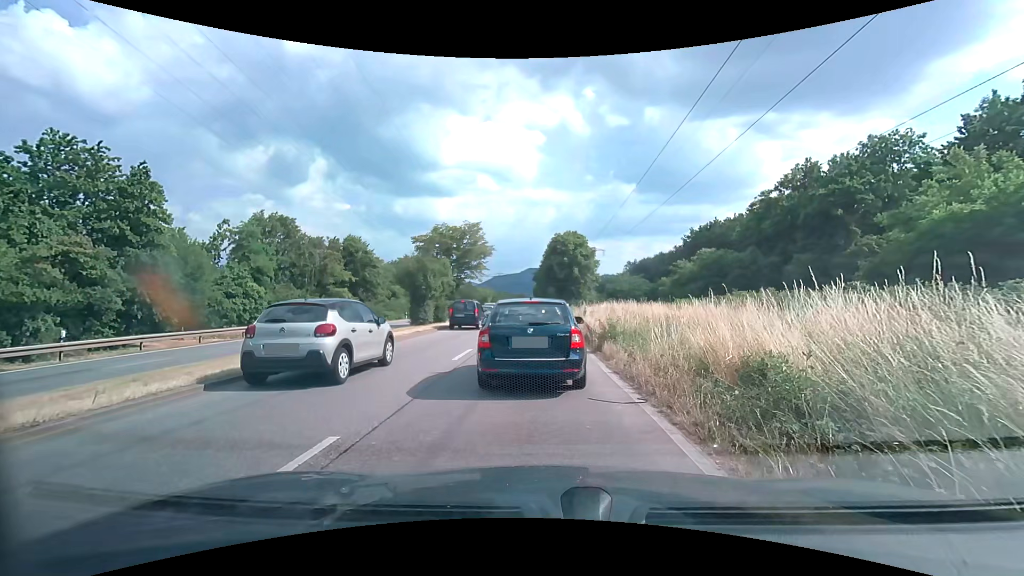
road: primary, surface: asphalt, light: Day
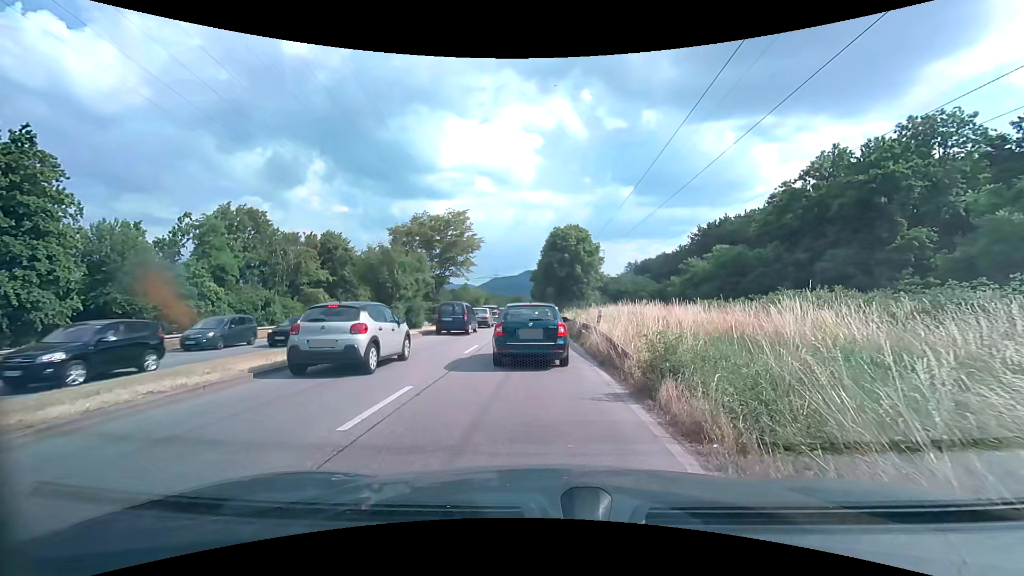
(0.0, +6.9) m; 0°
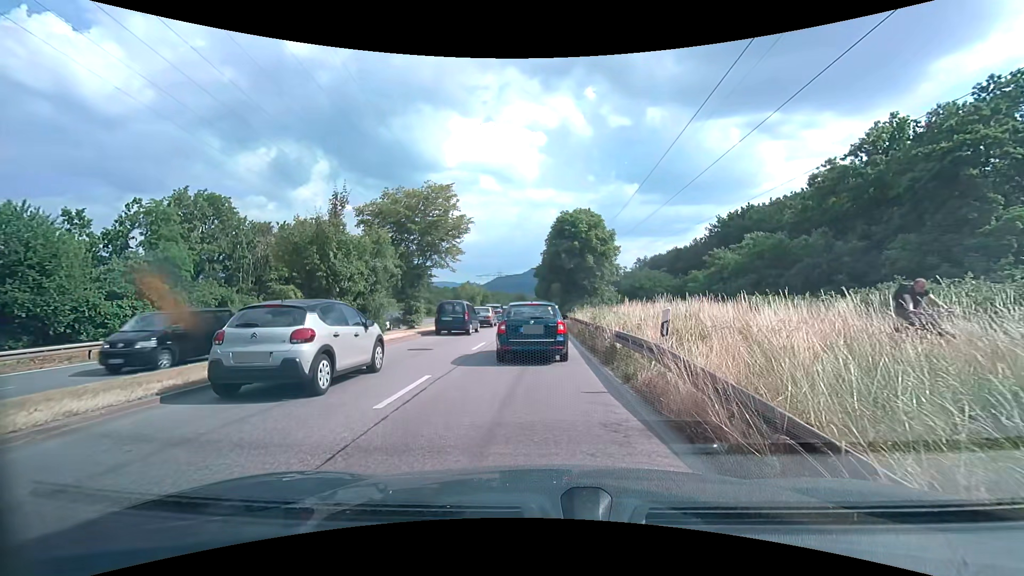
(0.0, +8.2) m; 0°
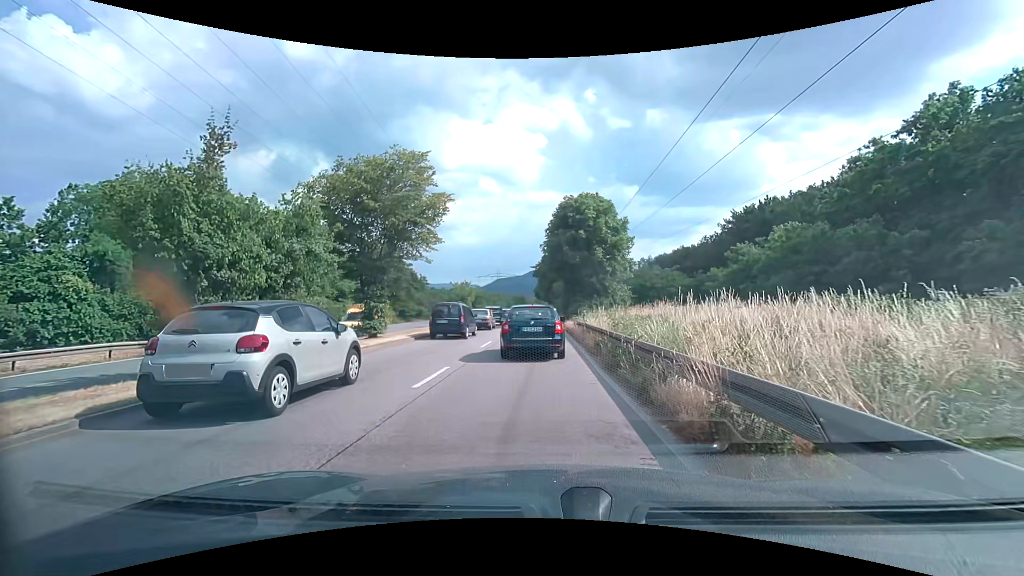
(0.0, +7.2) m; -1°
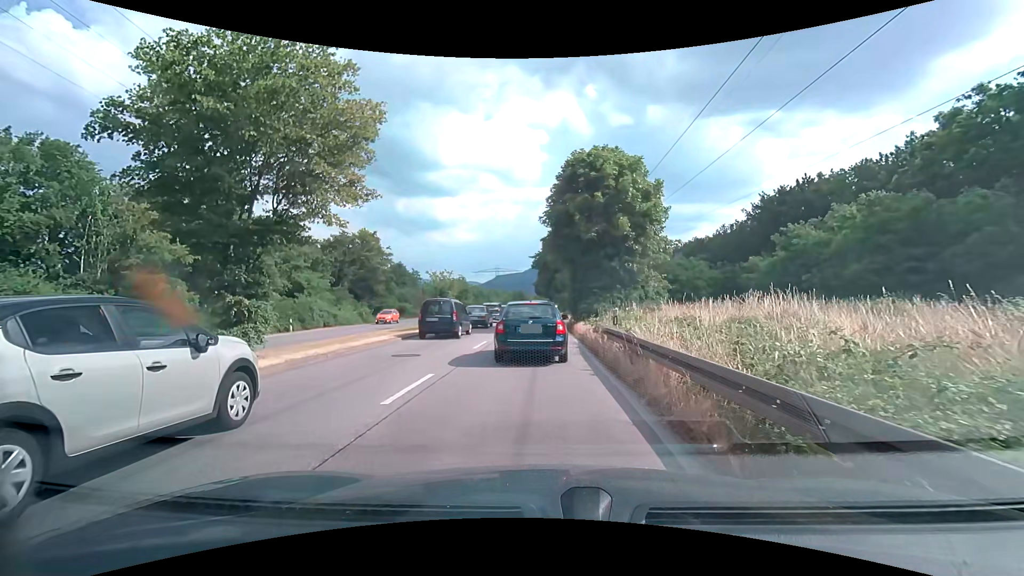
(+0.1, +10.7) m; +1°
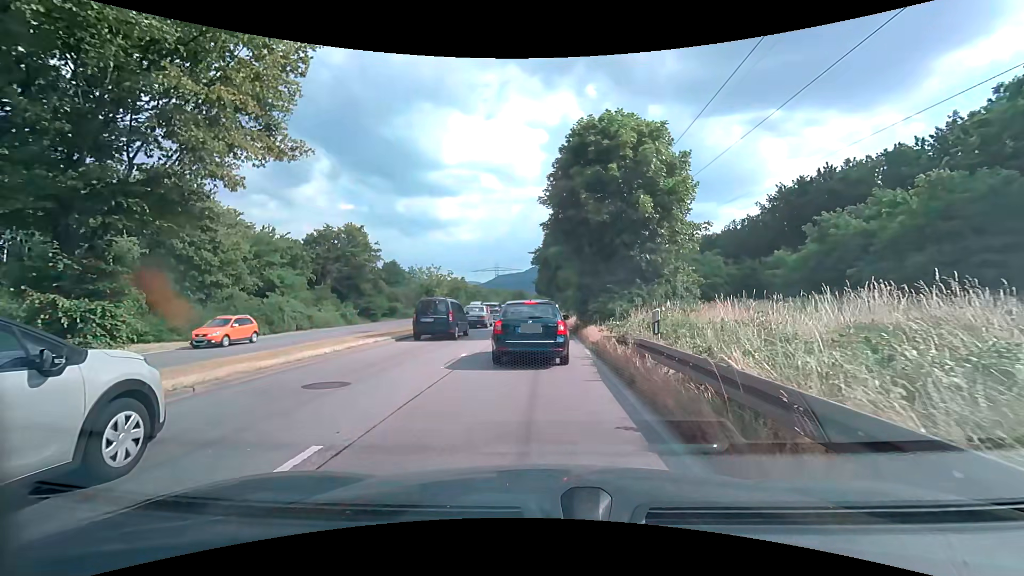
(0.0, +5.0) m; 0°
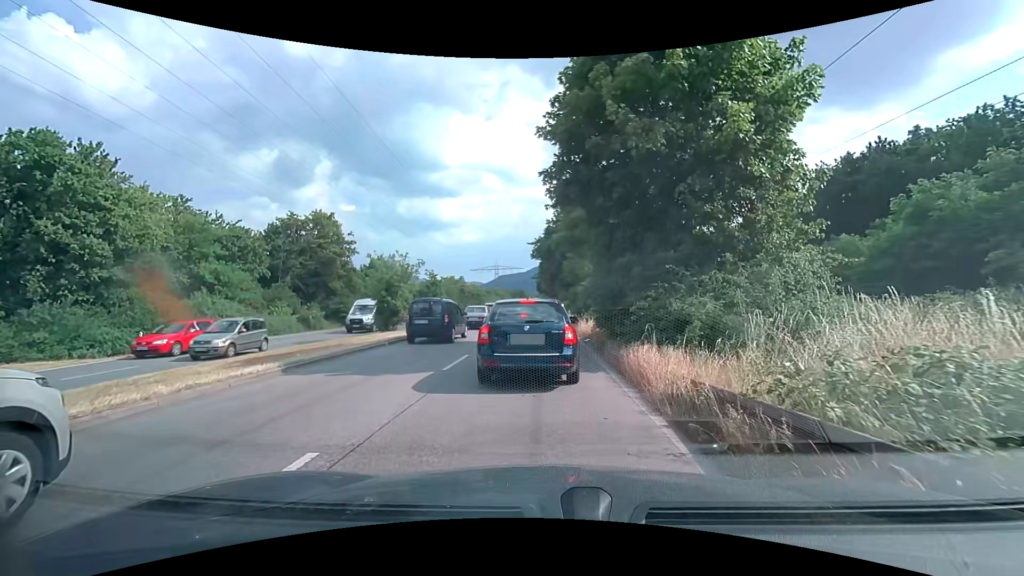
(0.0, +9.1) m; -1°
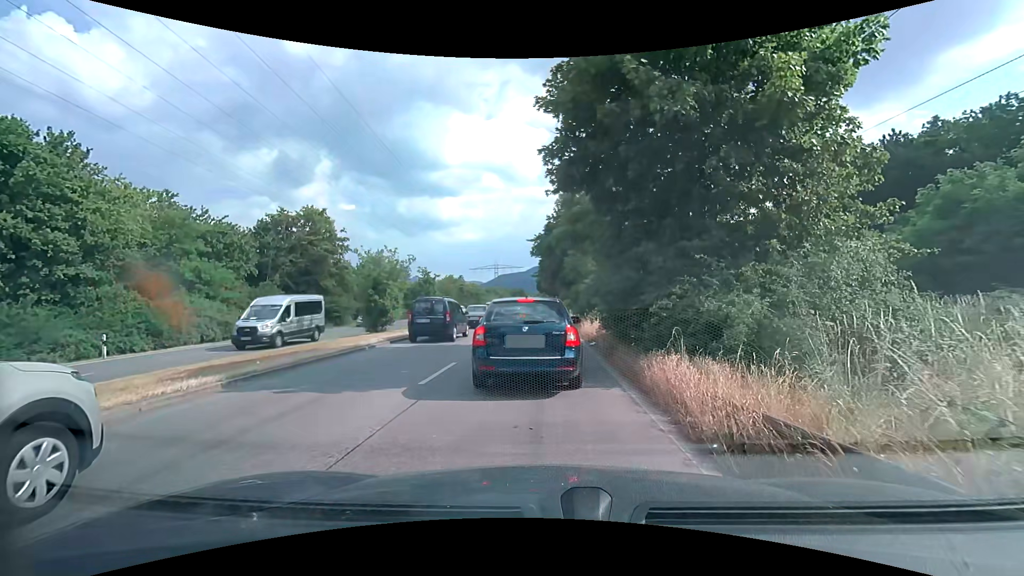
(0.0, +1.9) m; +1°
